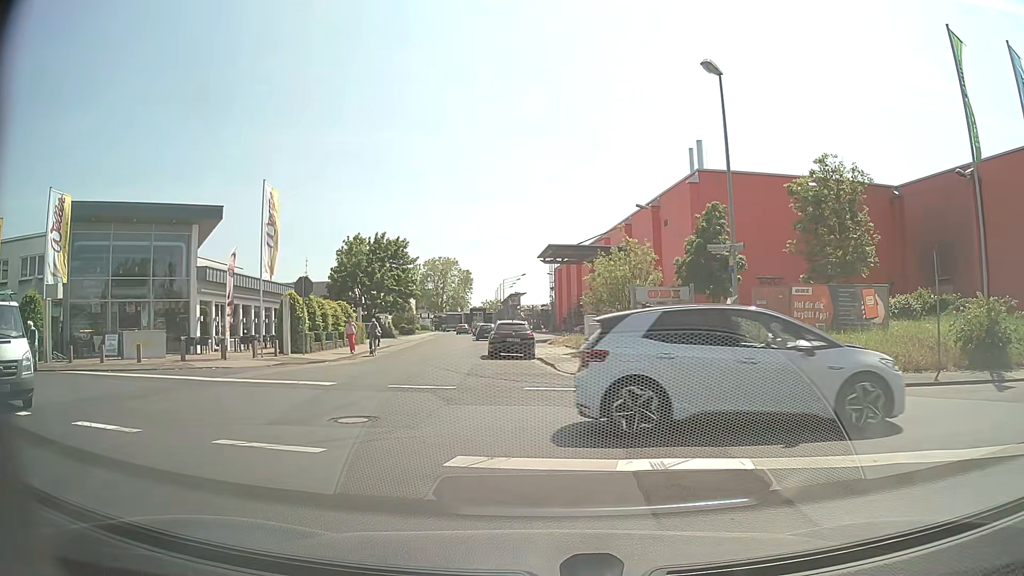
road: residential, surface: asphalt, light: Day
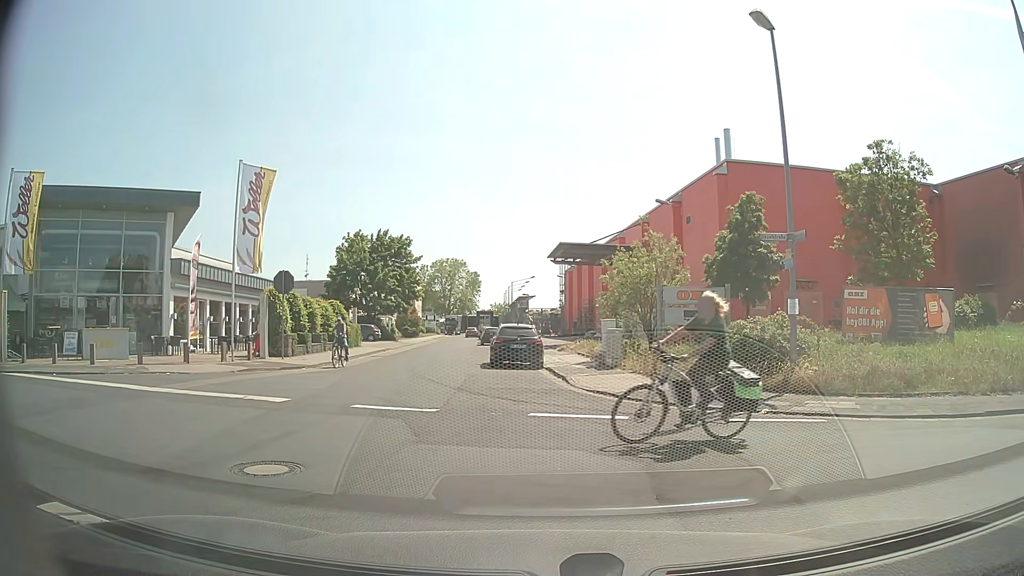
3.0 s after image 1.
(+0.1, +3.3) m; +2°
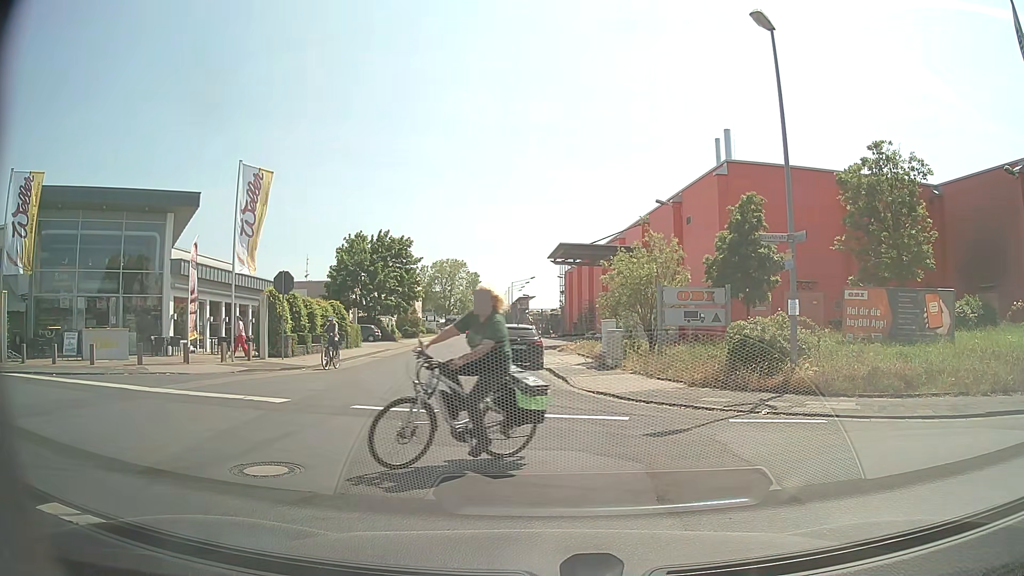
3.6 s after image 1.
(0.0, +0.1) m; 0°
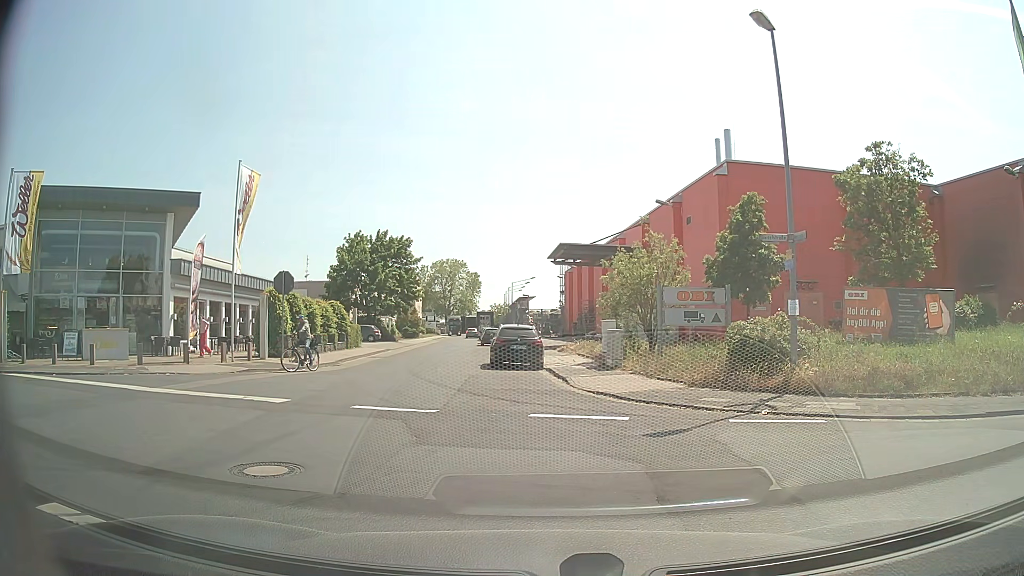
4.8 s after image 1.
(0.0, 0.0) m; 0°
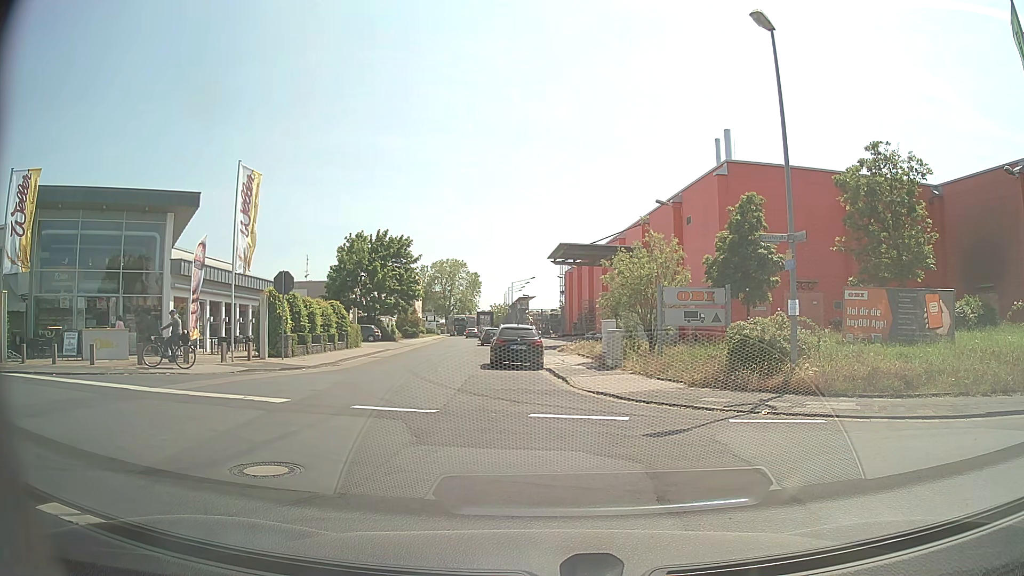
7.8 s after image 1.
(0.0, 0.0) m; 0°
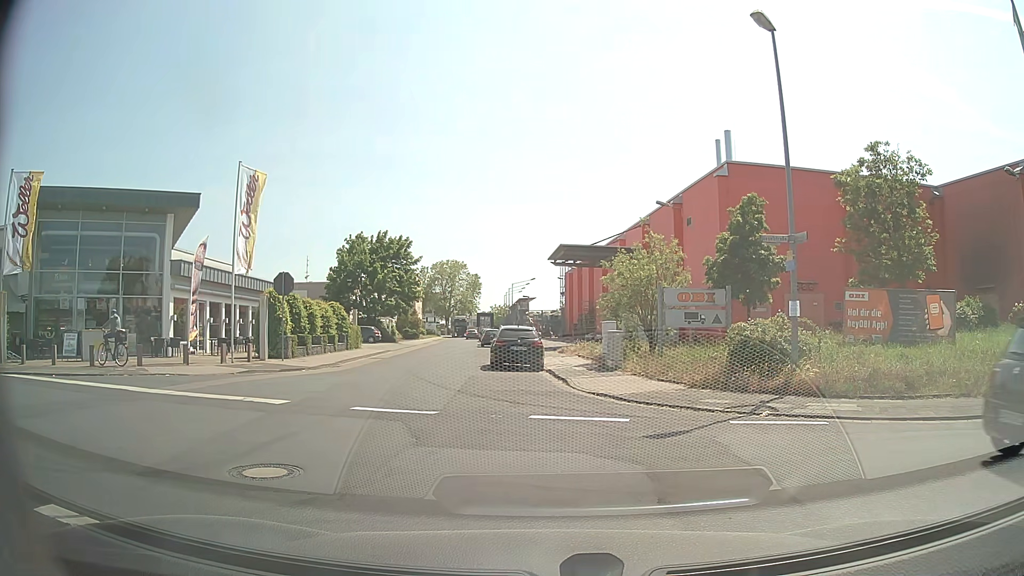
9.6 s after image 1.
(0.0, 0.0) m; 0°
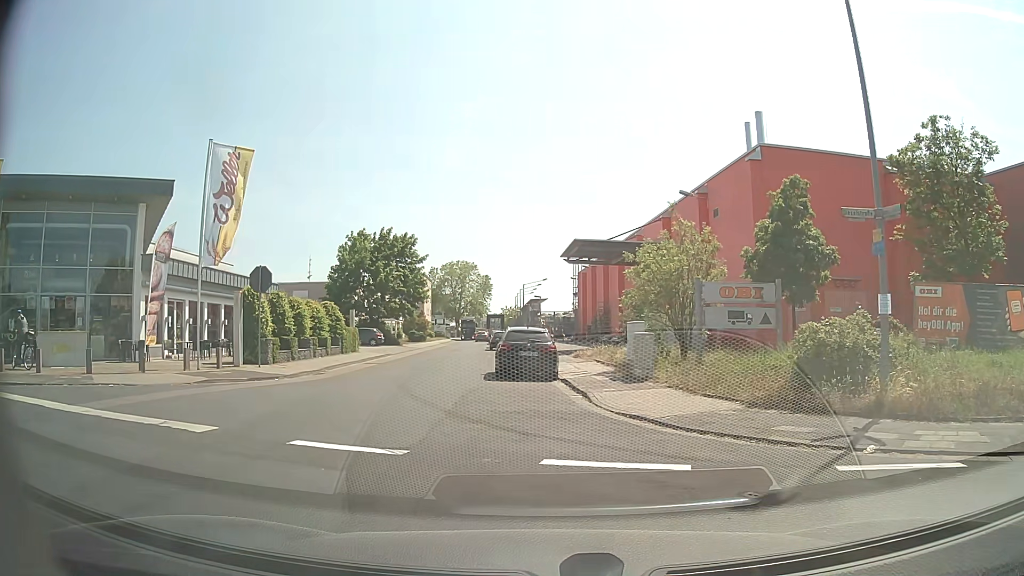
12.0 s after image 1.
(-0.1, +3.7) m; -1°
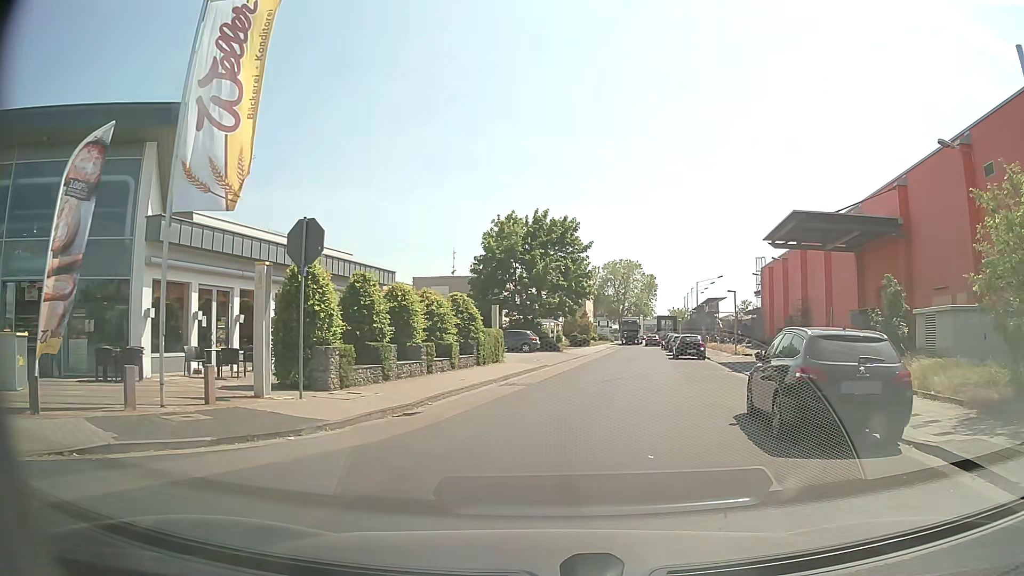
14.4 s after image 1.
(-2.0, +10.8) m; -13°
